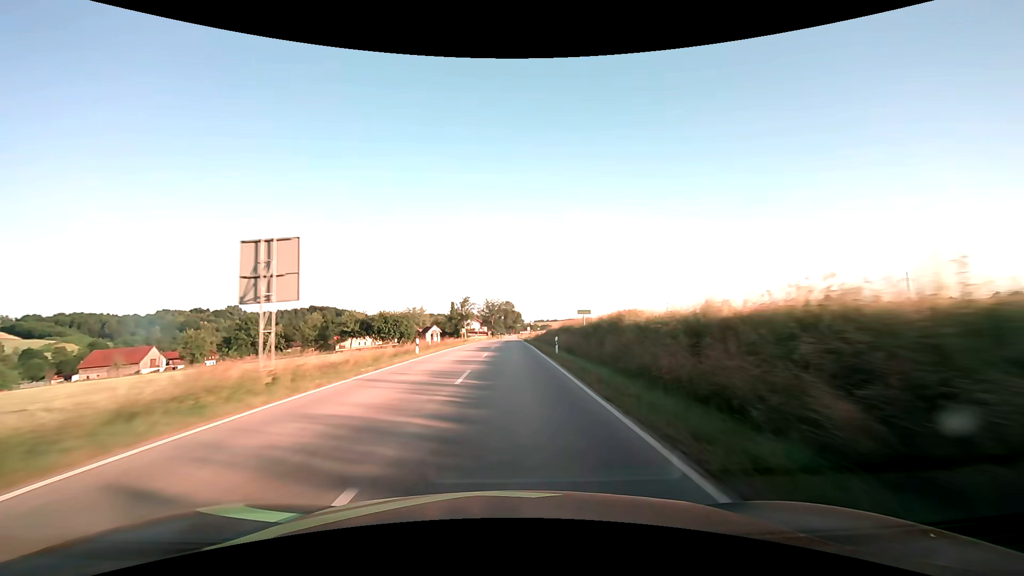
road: secondary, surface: asphalt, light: Day
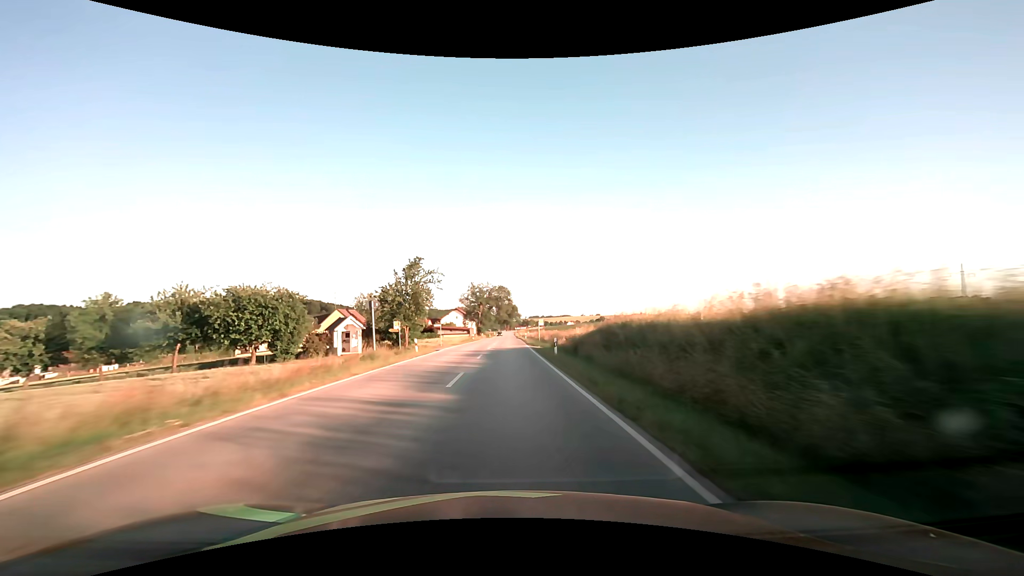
(+0.4, +47.4) m; +1°
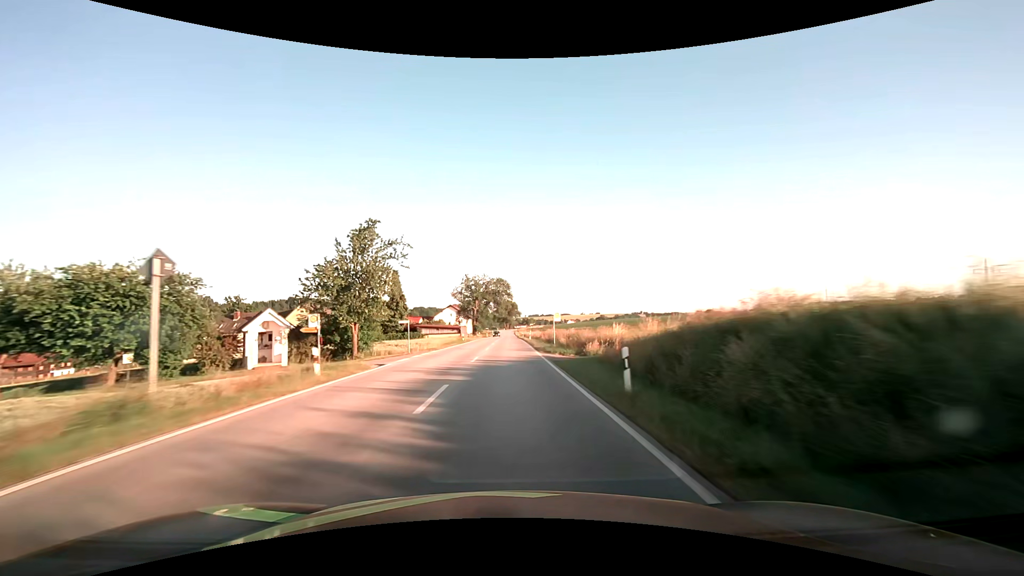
(0.0, +15.9) m; 0°
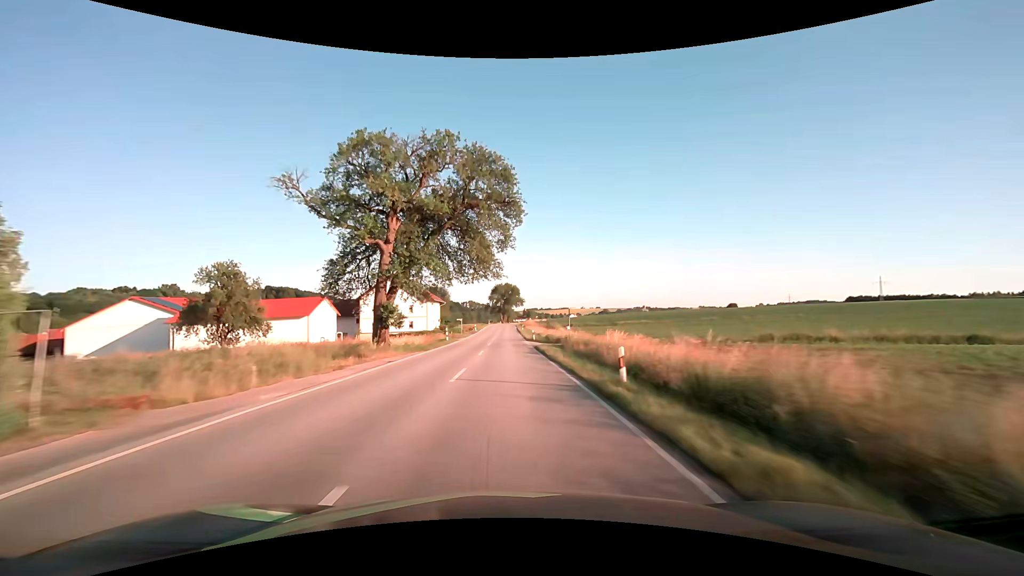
(+0.1, +79.4) m; 0°
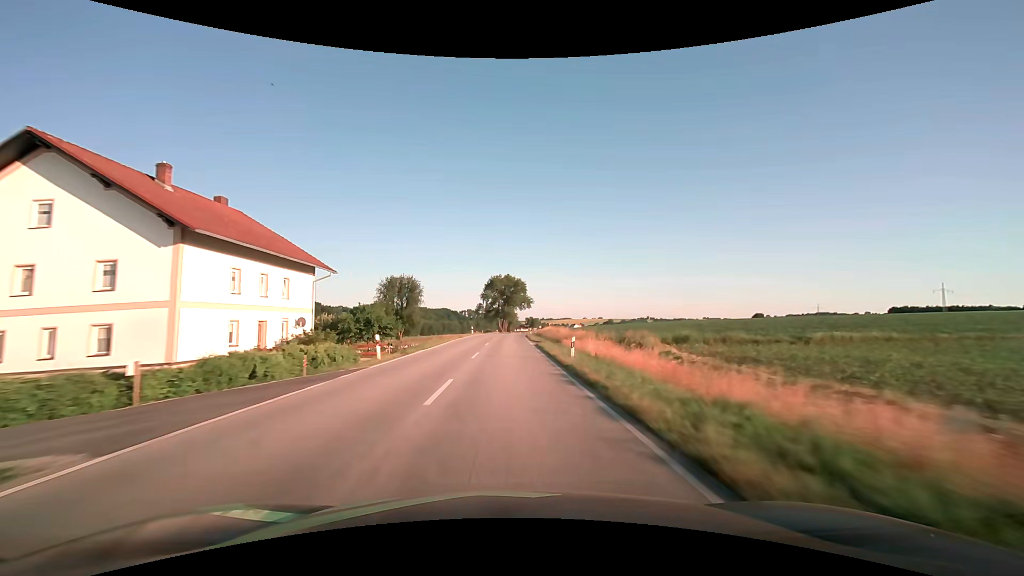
(0.0, +63.5) m; 0°
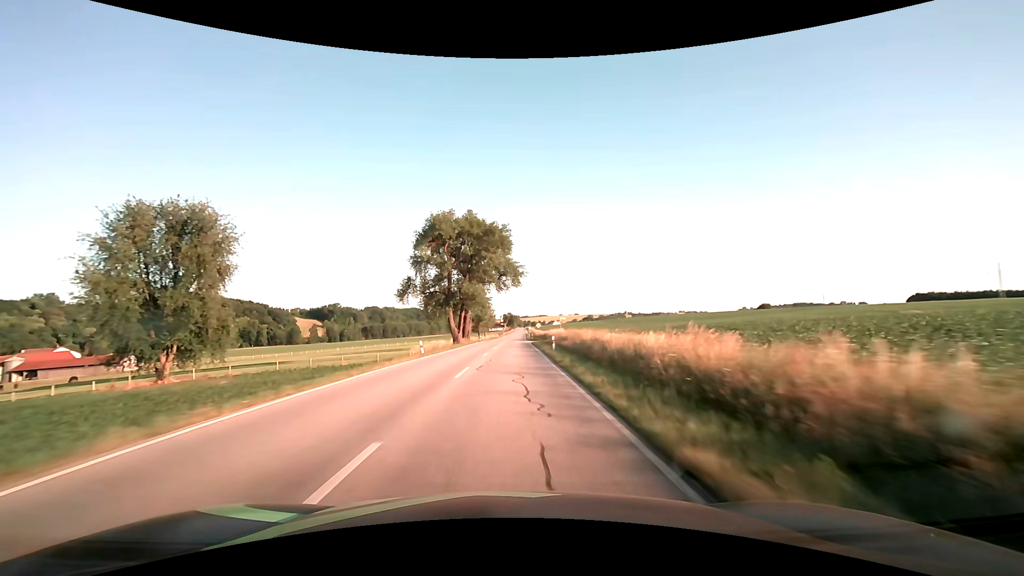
(+1.5, +78.6) m; +3°
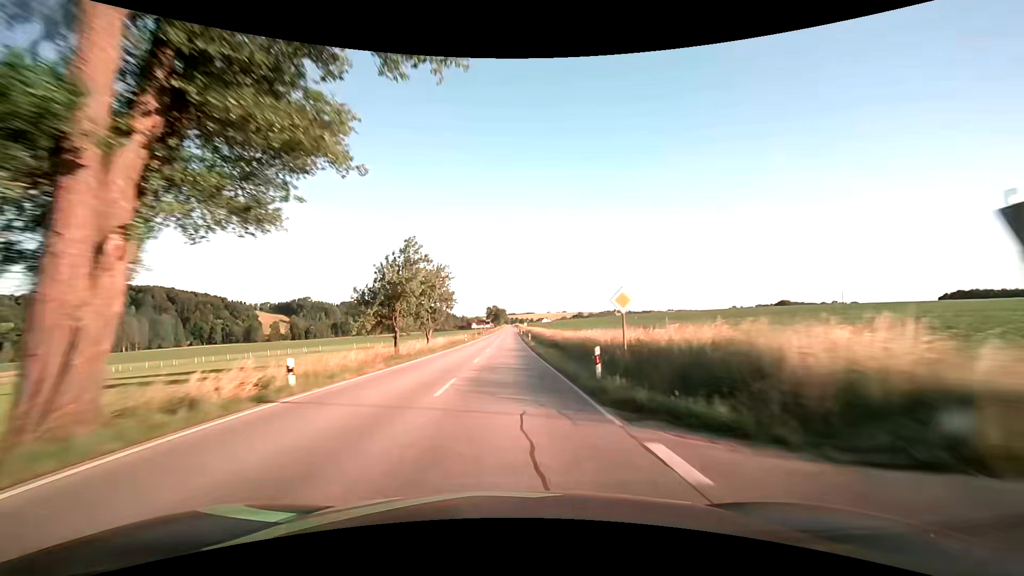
(+1.0, +63.2) m; +2°
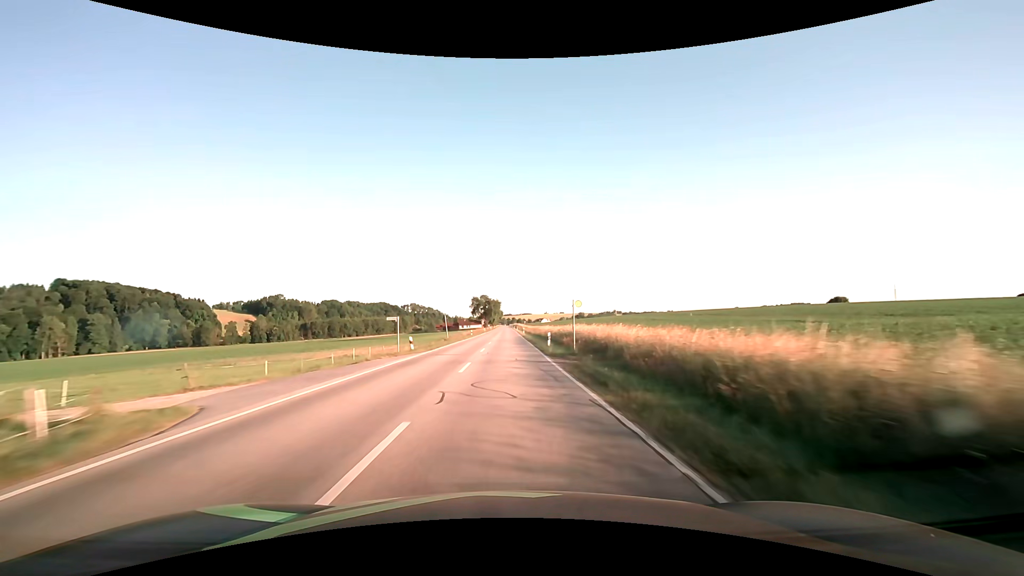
(+0.1, +79.3) m; 0°
(0, +10) (0, +20) (0, +30) (0, +40) (0, +50) (0, +60) (0, +70) (0, +80) (0, +90) (0, +100) m
